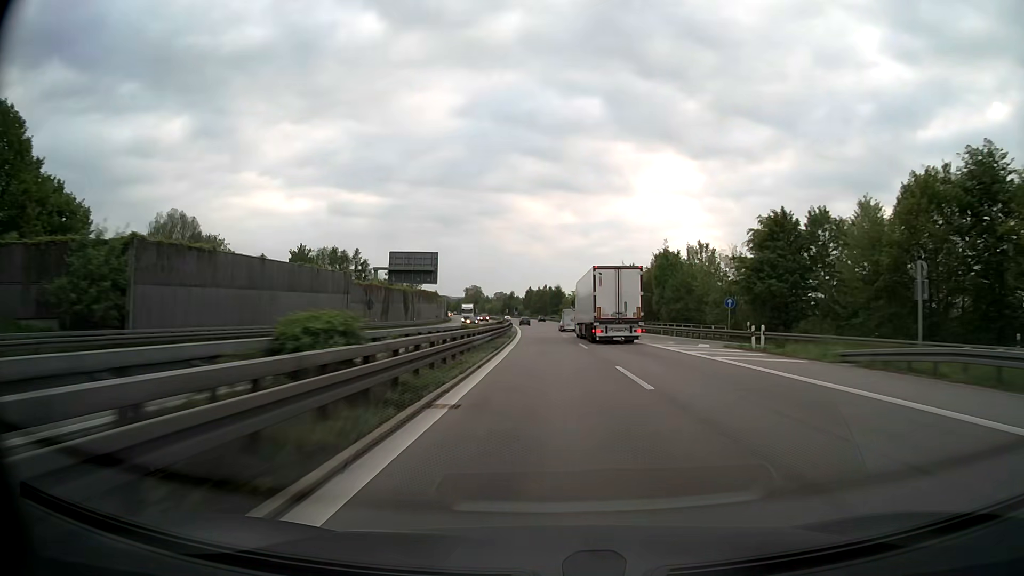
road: motorway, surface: asphalt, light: Day
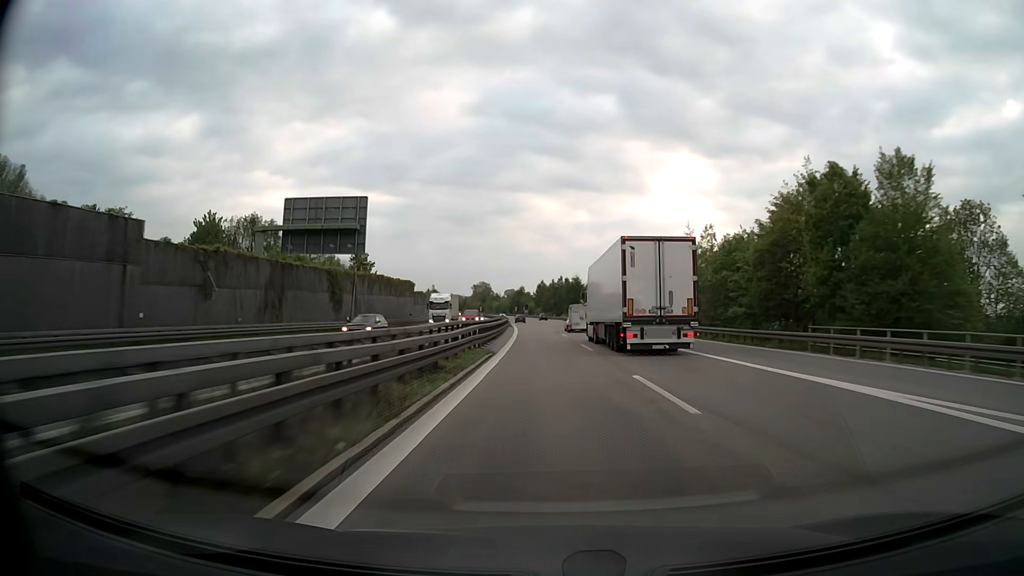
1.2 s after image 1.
(-0.4, +39.5) m; -1°
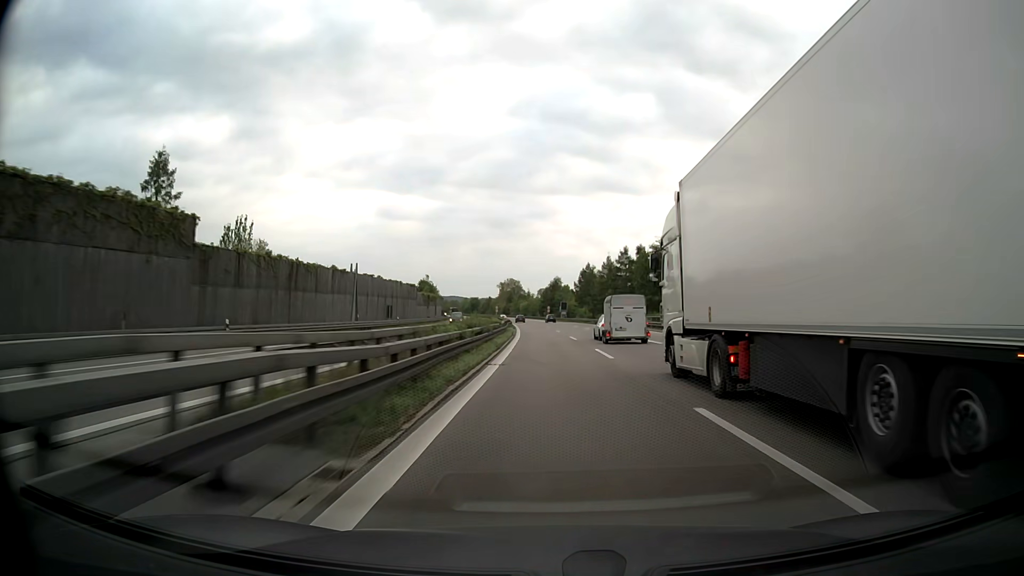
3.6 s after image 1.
(-2.3, +77.8) m; -3°
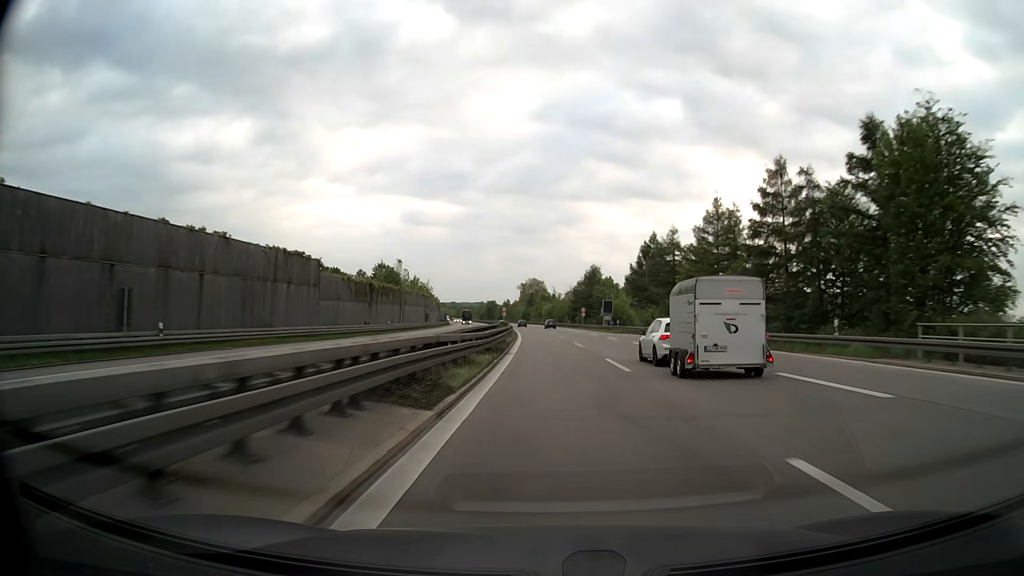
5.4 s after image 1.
(-1.2, +57.6) m; -2°
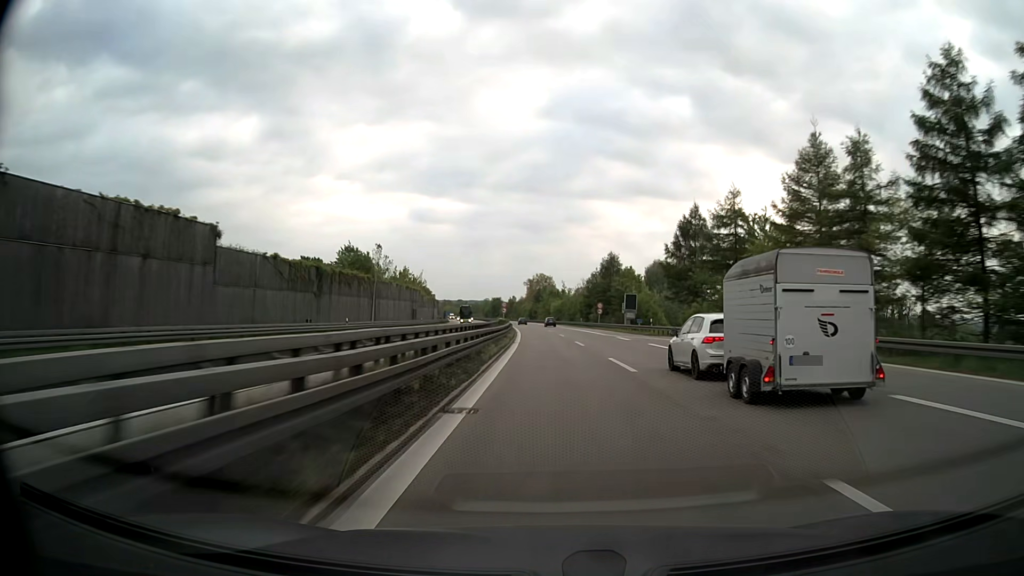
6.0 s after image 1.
(-0.1, +19.1) m; -1°
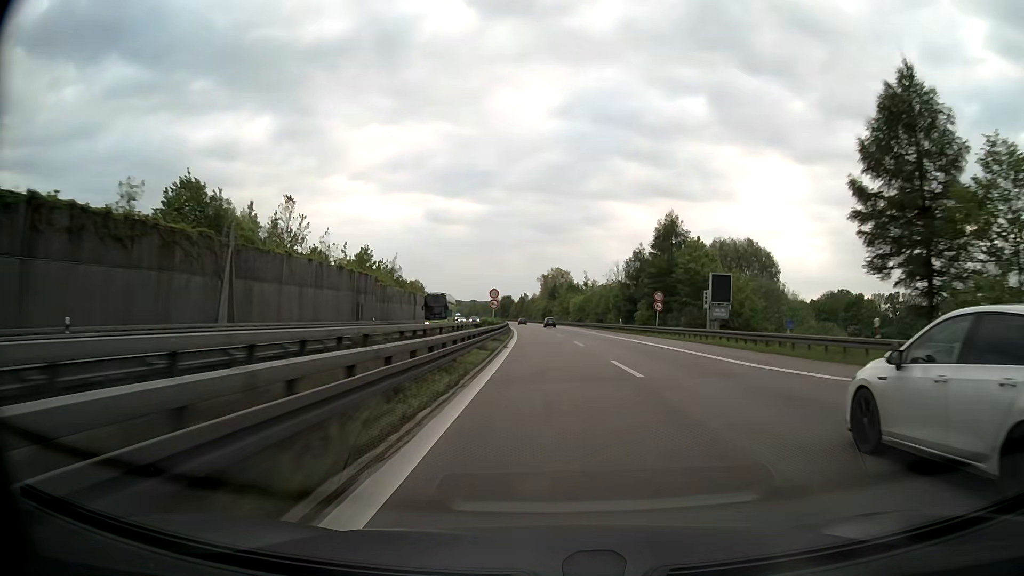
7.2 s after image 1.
(-0.4, +38.1) m; -1°
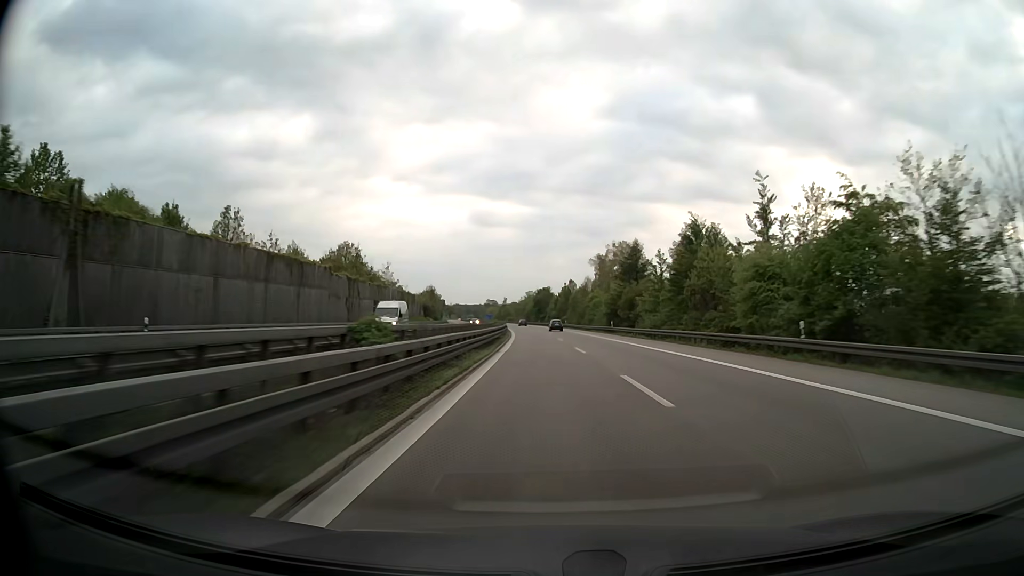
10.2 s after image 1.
(-3.0, +95.2) m; -4°
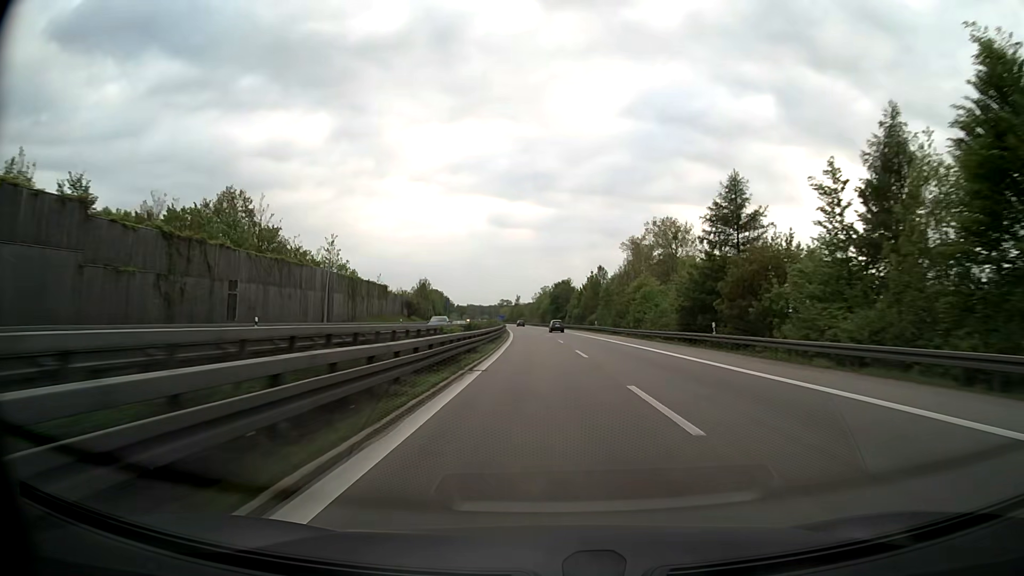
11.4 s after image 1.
(-0.4, +38.7) m; -1°
(0, +10) (0, +20) (0, +30) (-1, +40) (-1, +50) (-2, +60) (-2, +70) (-3, +80) (-3, +90) (-4, +100) m
